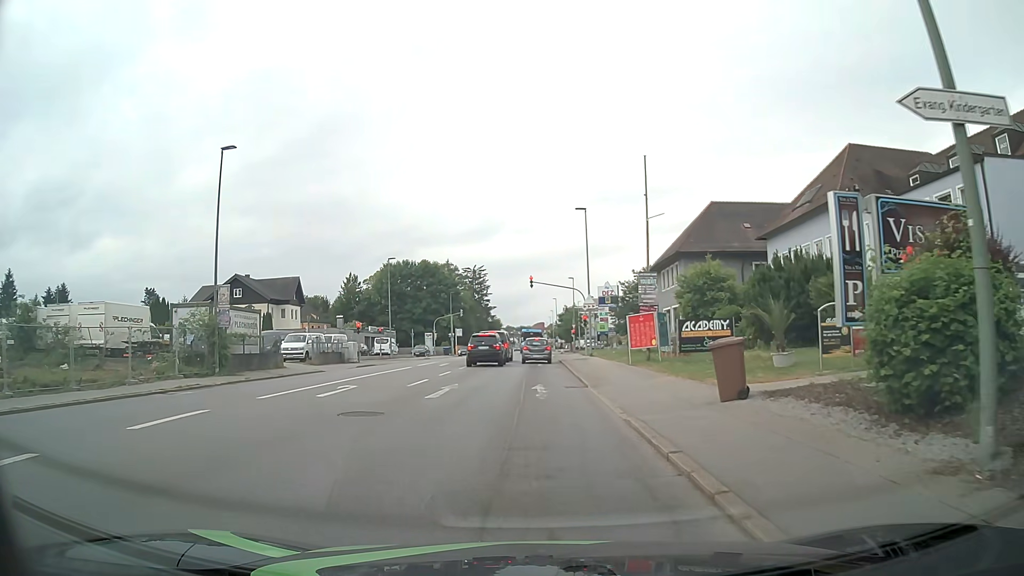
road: tertiary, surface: asphalt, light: Day
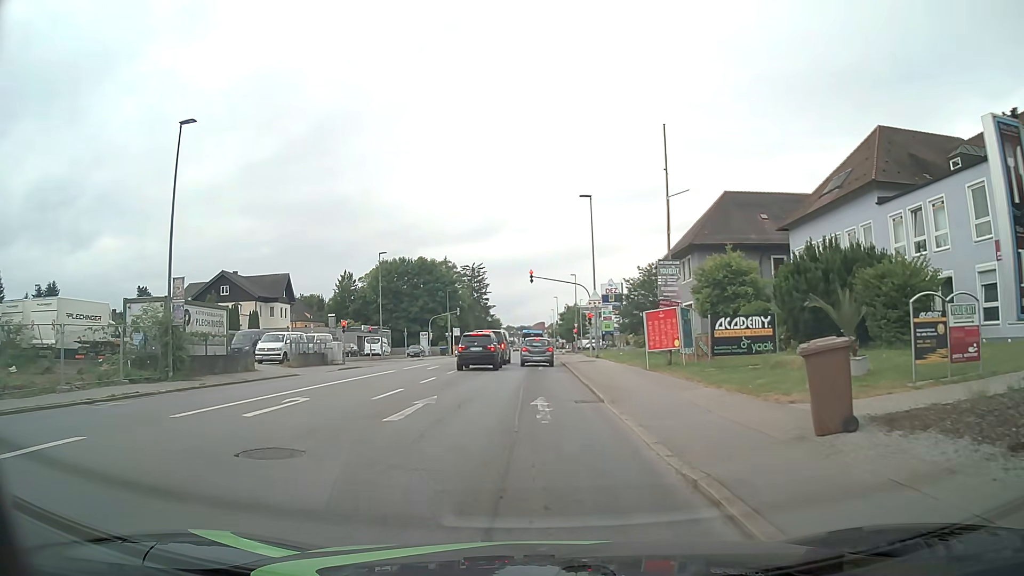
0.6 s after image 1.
(0.0, +4.1) m; 0°
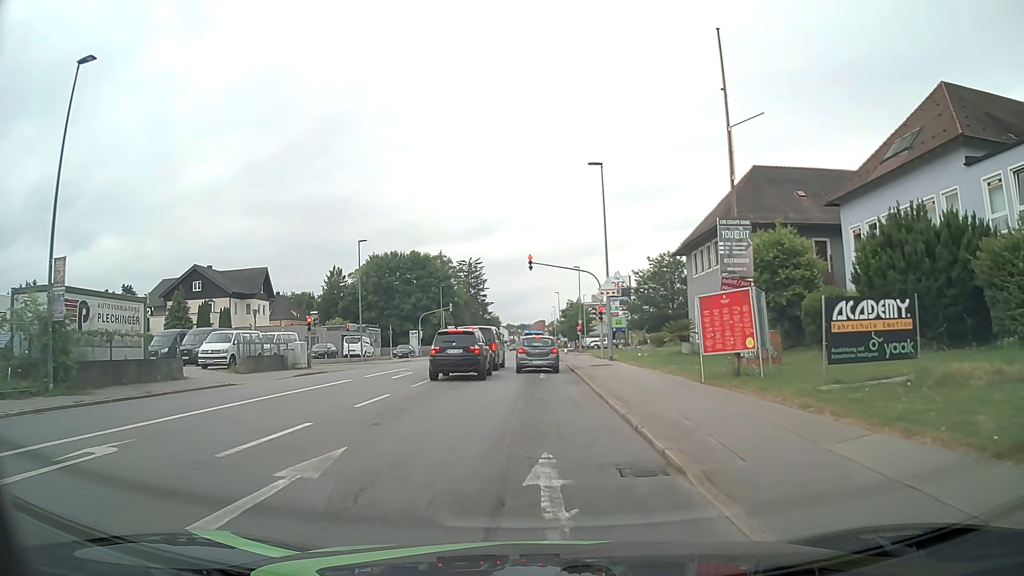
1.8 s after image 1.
(0.0, +7.5) m; +1°
(0, +10) (0, +20) (0, +30) (0, +40) (0, +50) (+2, +60) (+11, +63) (+21, +64) (+31, +64) (+41, +65) m
